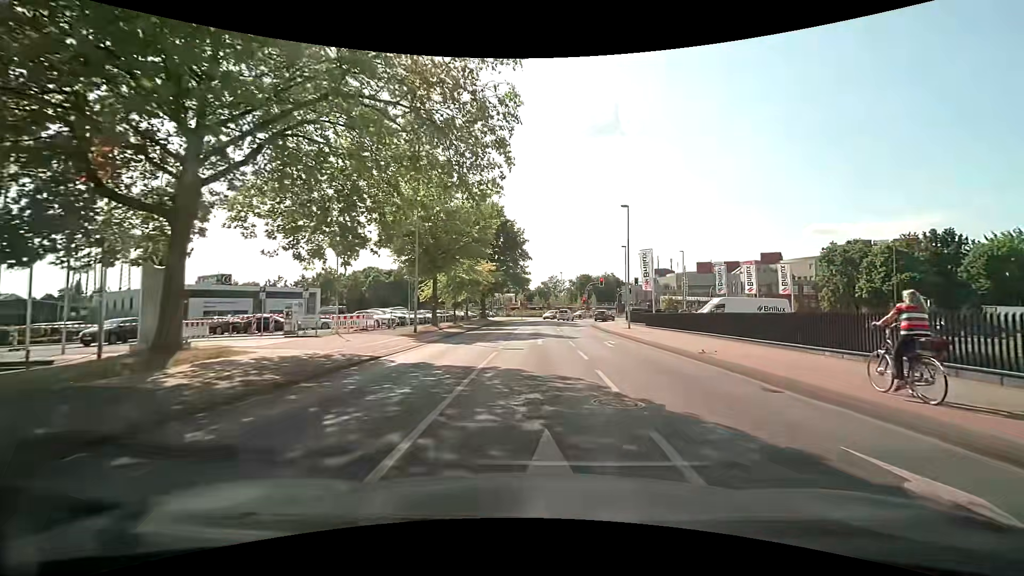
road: tertiary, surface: asphalt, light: Day
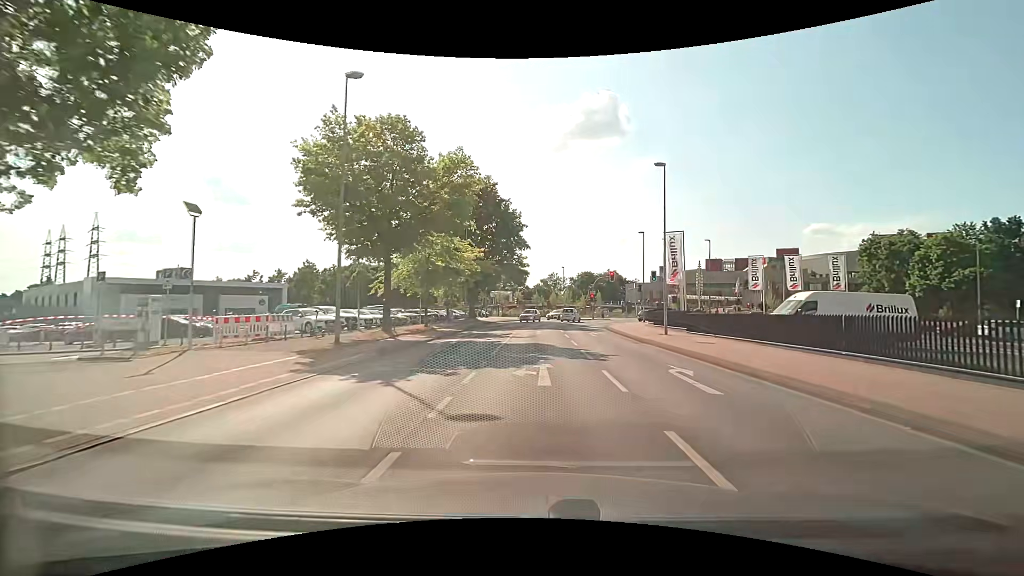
(0.0, +11.8) m; 0°
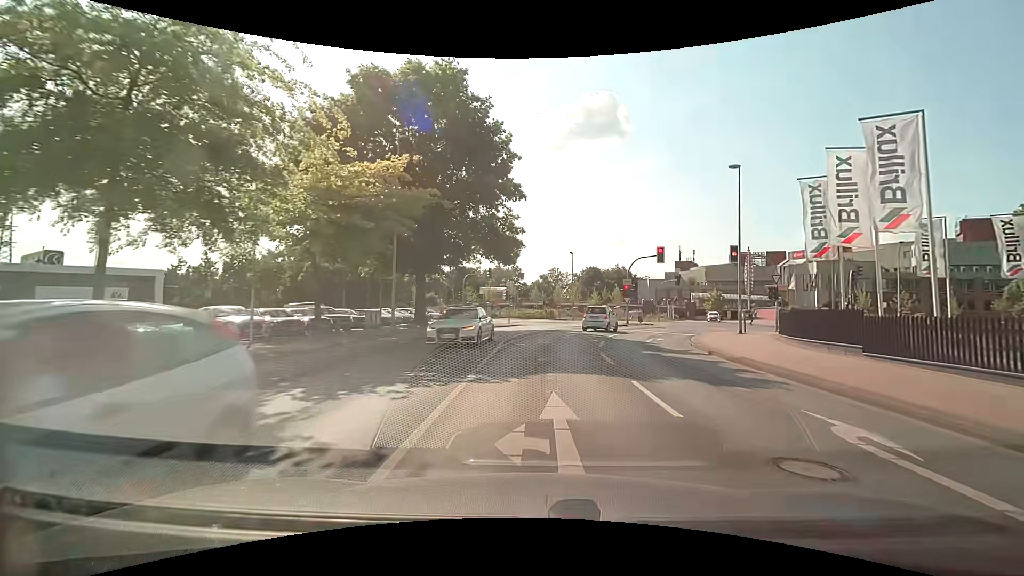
(-0.2, +26.0) m; 0°
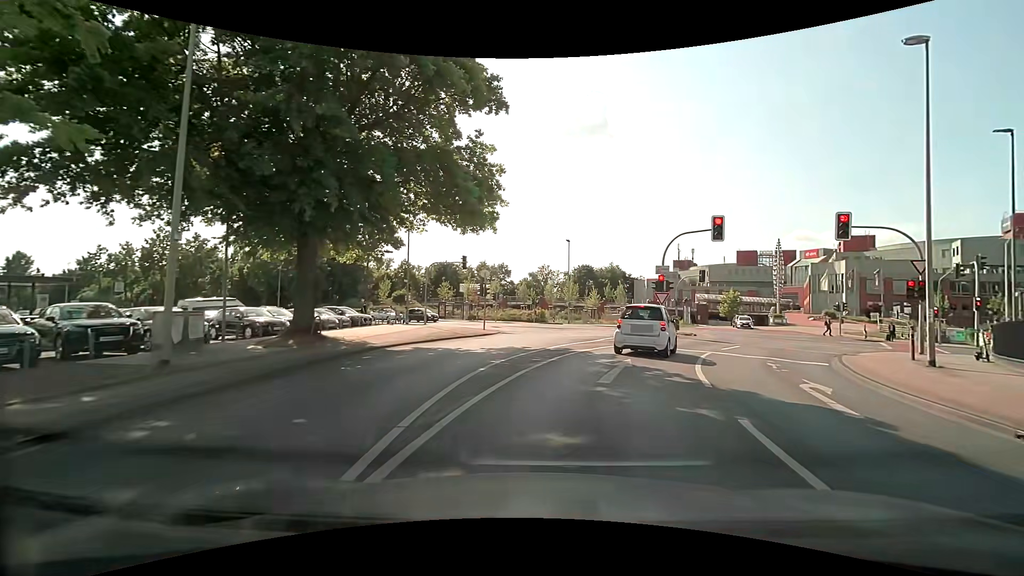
(0.0, +14.7) m; +1°
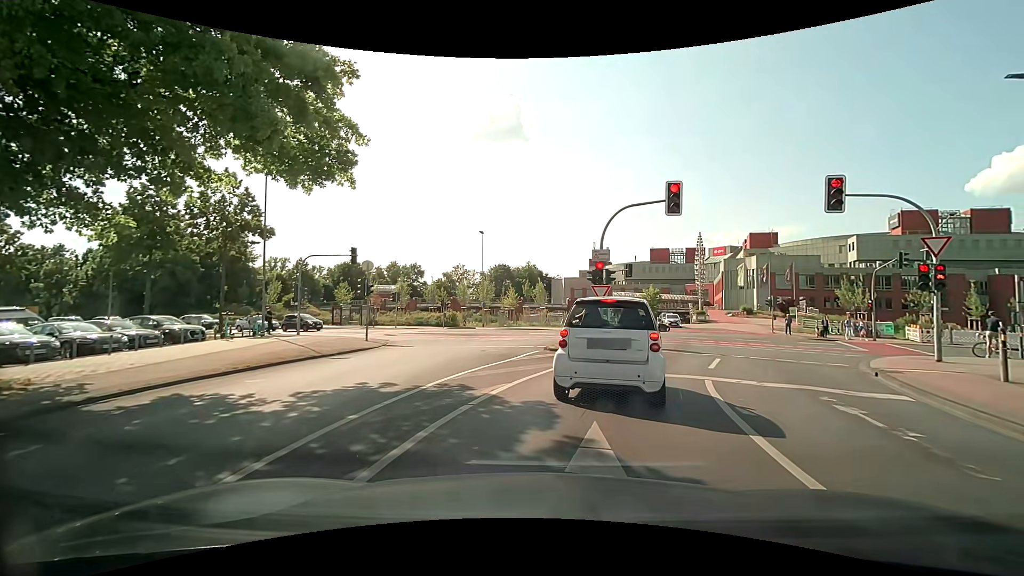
(+0.6, +7.7) m; +9°
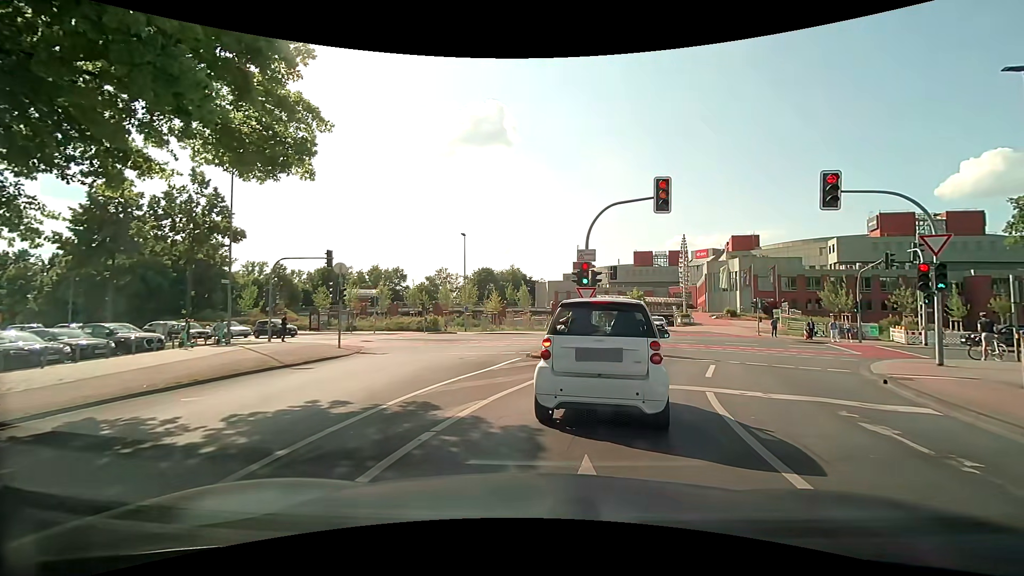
(0.0, +1.2) m; 0°
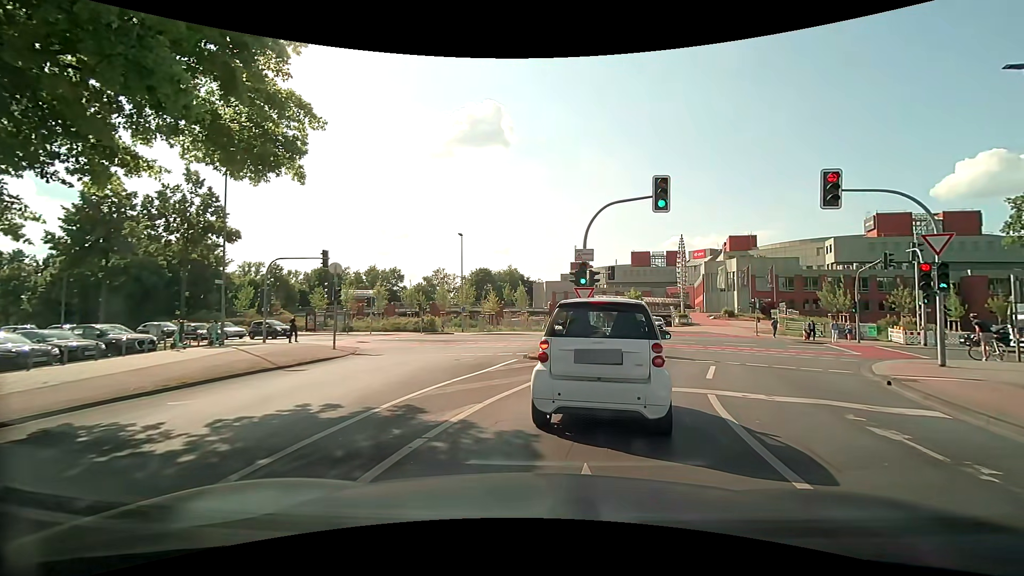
(0.0, +0.3) m; 0°
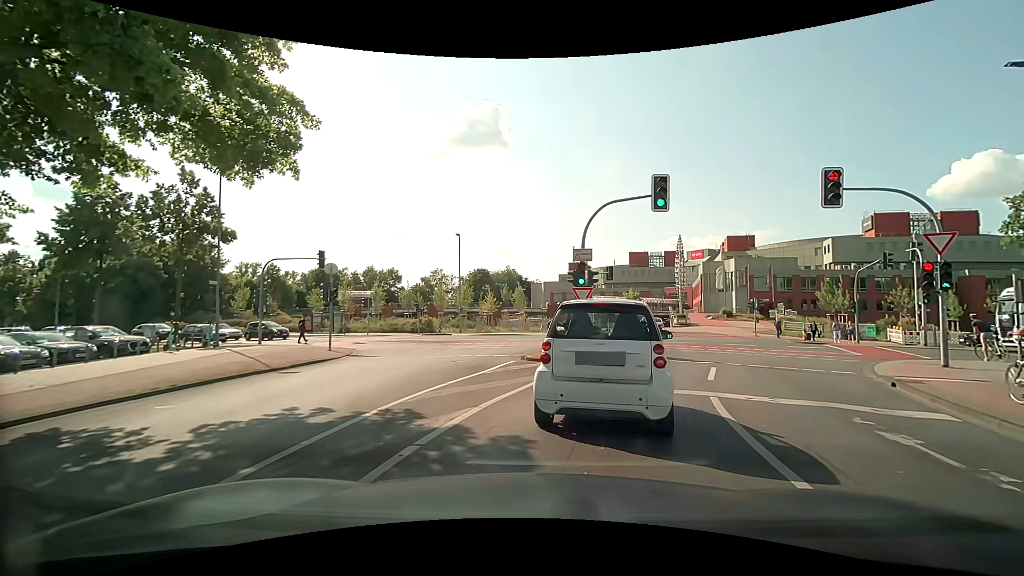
(0.0, +0.2) m; 0°
(+2, +10) (+5, +19) (+7, +29) (+5, +39) (-2, +46) (-11, +50) (-20, +53) (-30, +56) (-39, +60) (-48, +63) m
